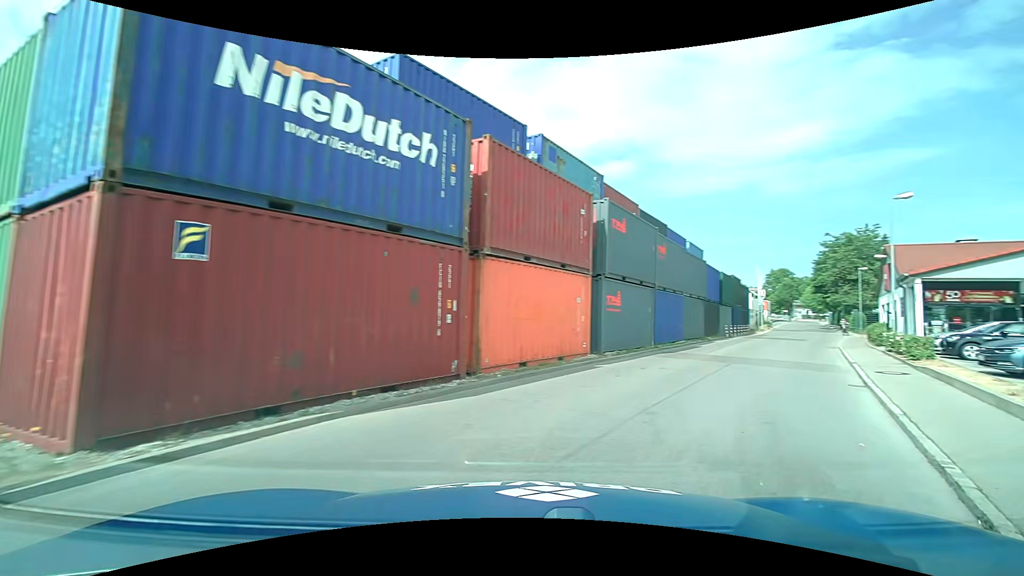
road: residential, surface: asphalt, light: Day
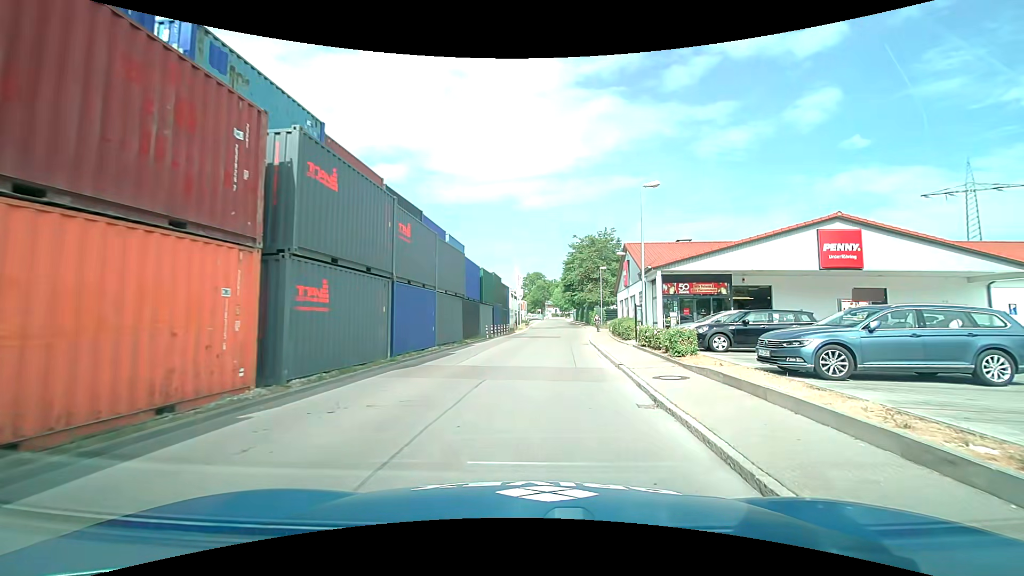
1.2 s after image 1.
(+1.8, +6.1) m; +26°
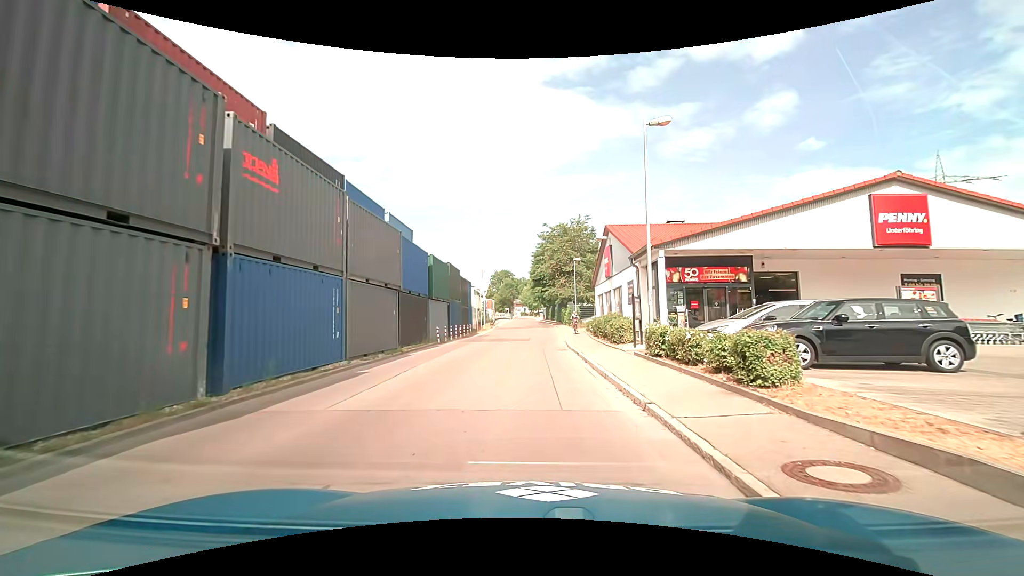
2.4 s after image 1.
(+0.5, +7.3) m; +5°
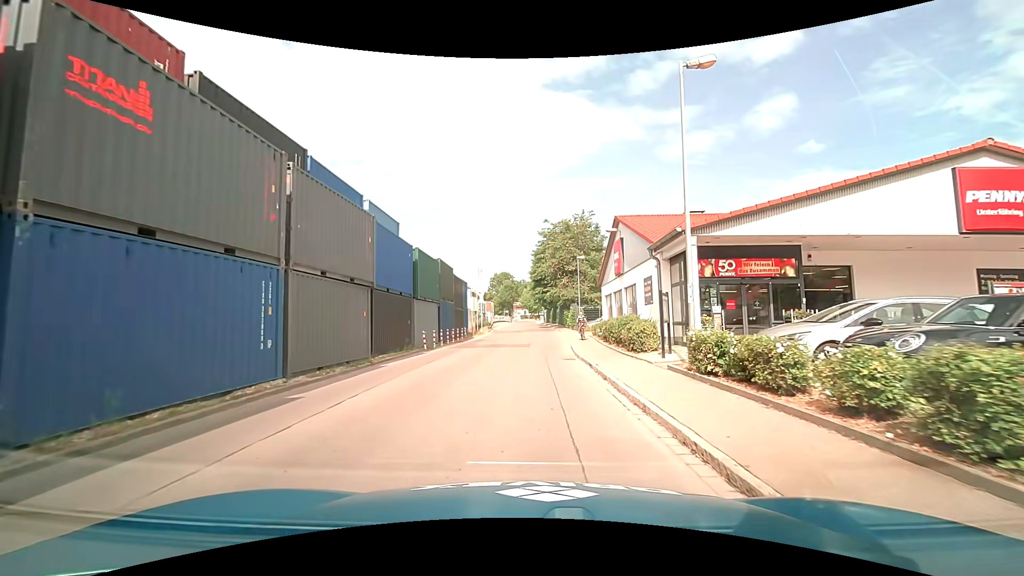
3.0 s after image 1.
(0.0, +3.8) m; 0°
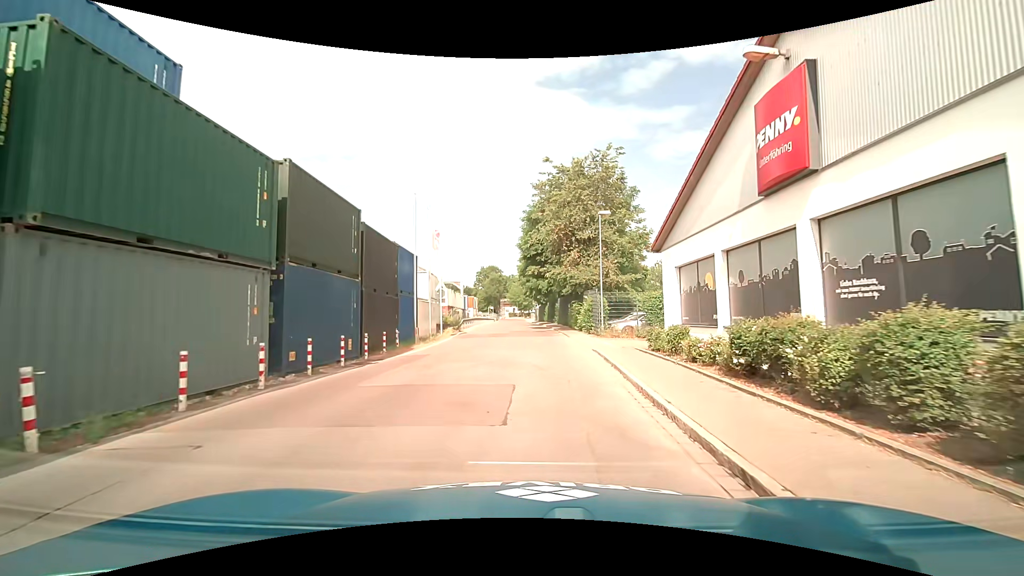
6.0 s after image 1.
(-0.1, +19.5) m; +1°
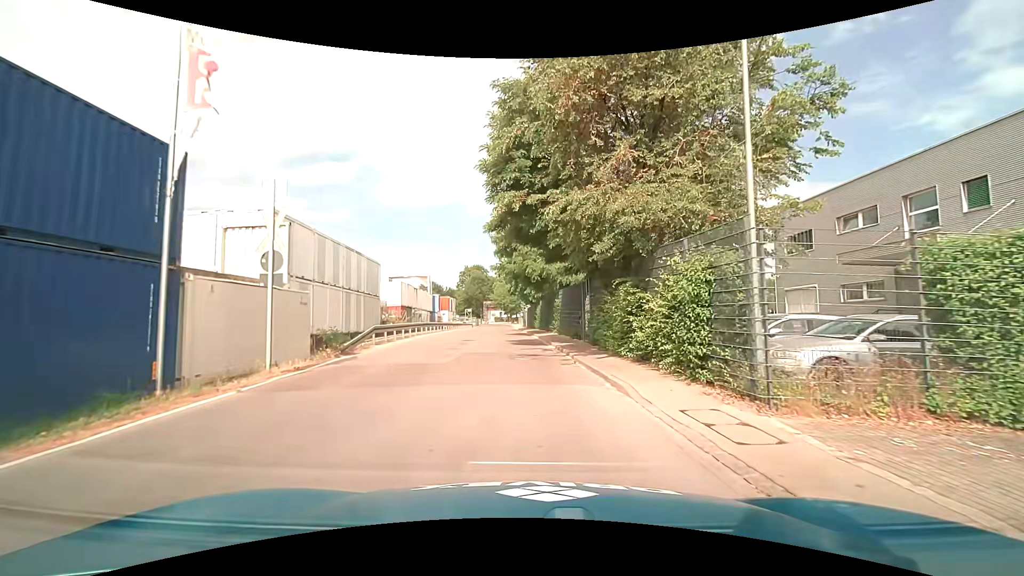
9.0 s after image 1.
(+0.1, +20.5) m; +1°
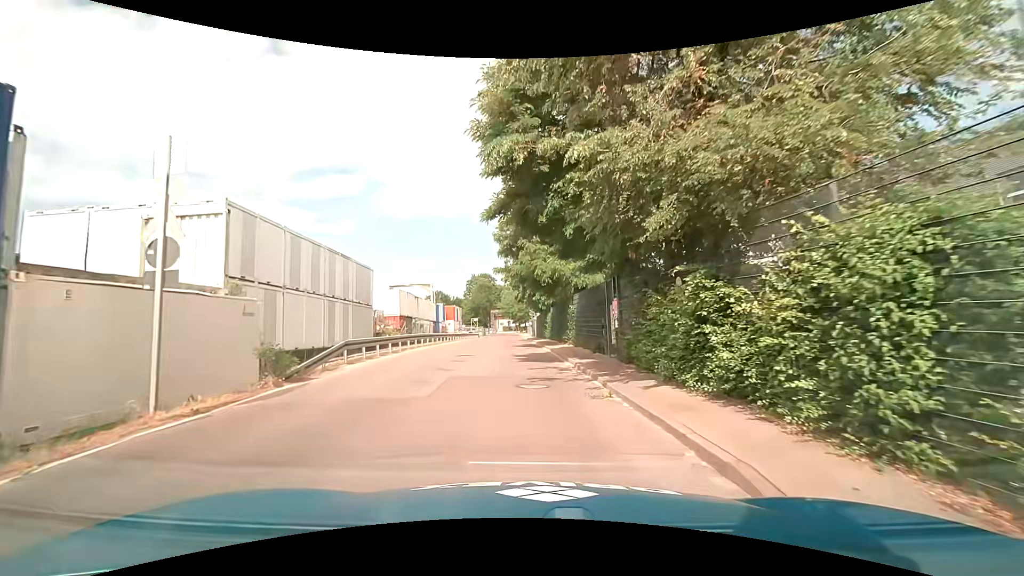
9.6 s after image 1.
(0.0, +4.3) m; -2°
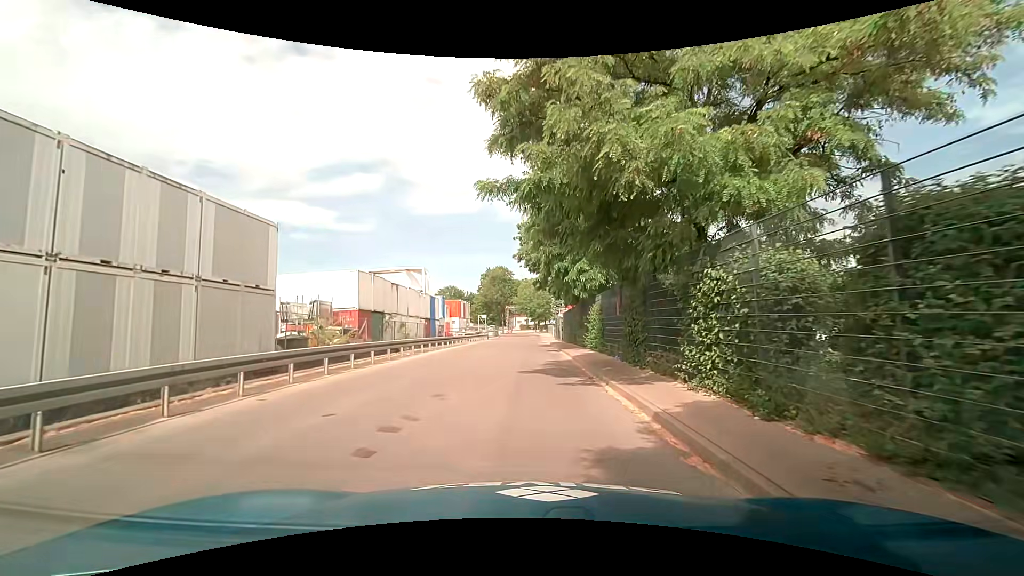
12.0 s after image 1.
(-0.3, +17.1) m; -2°
